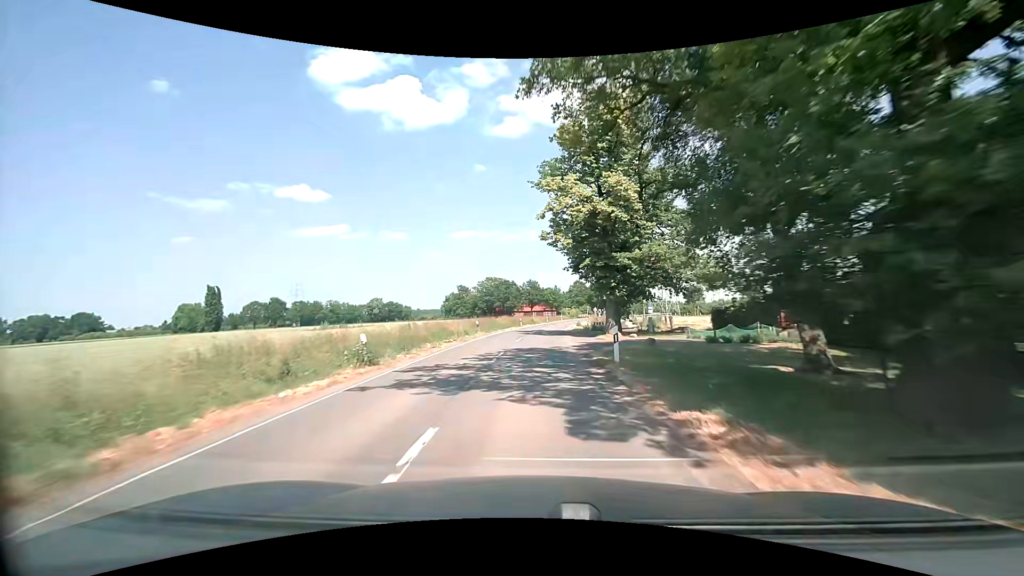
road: secondary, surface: asphalt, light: Day
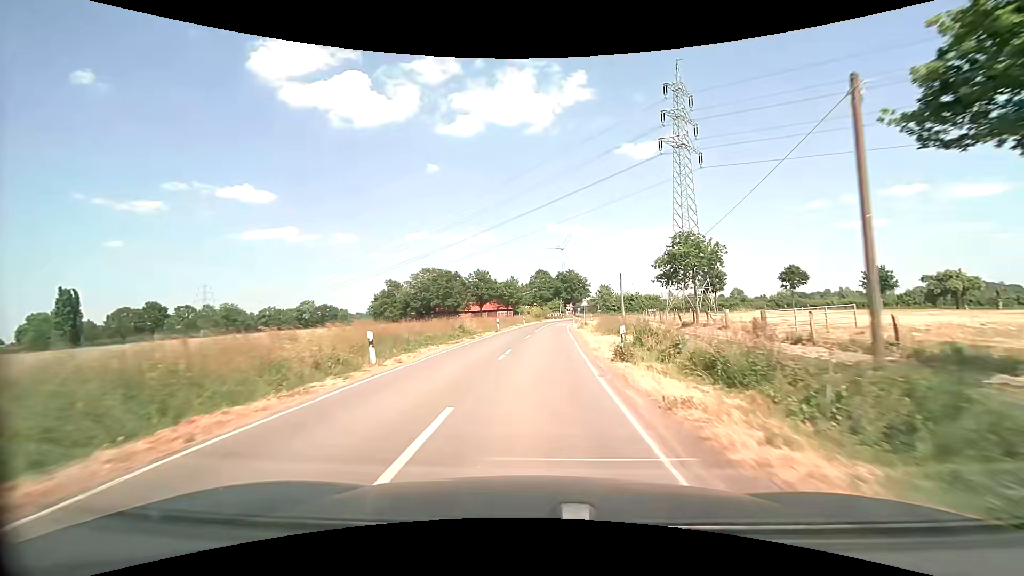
(+1.5, +48.1) m; +5°
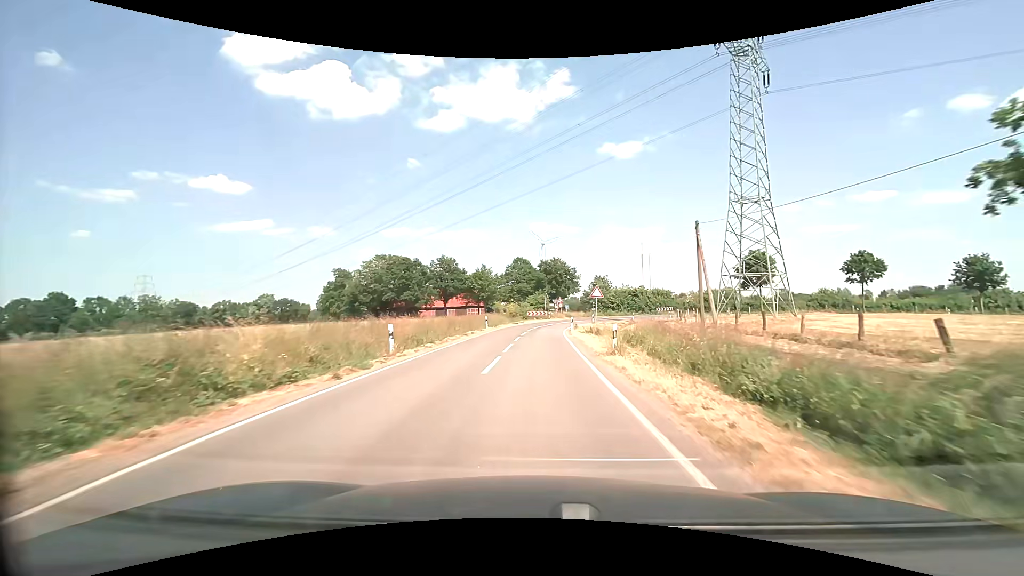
(+0.5, +27.8) m; +2°
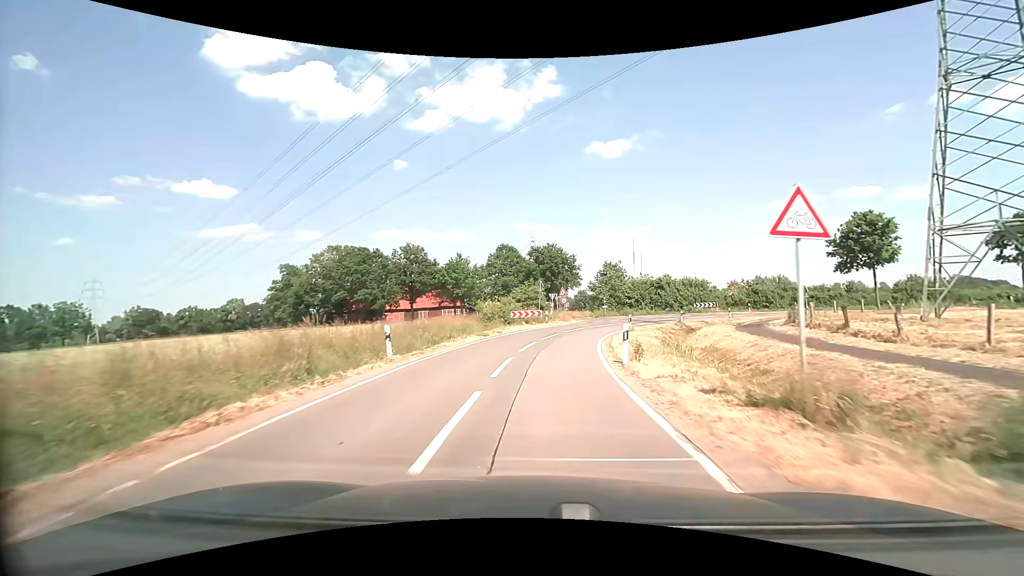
(+0.2, +24.7) m; +1°
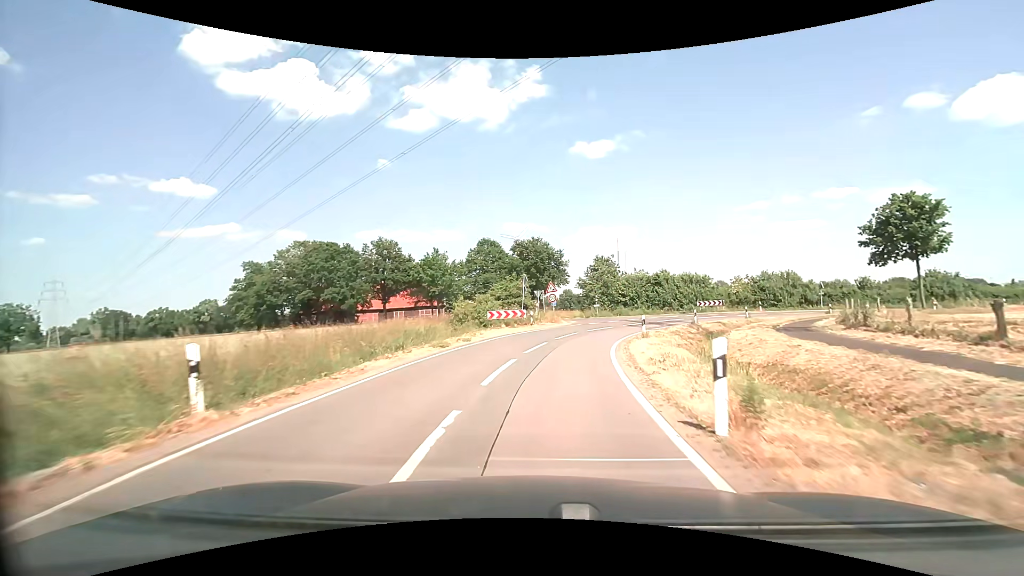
(+0.1, +7.6) m; +2°
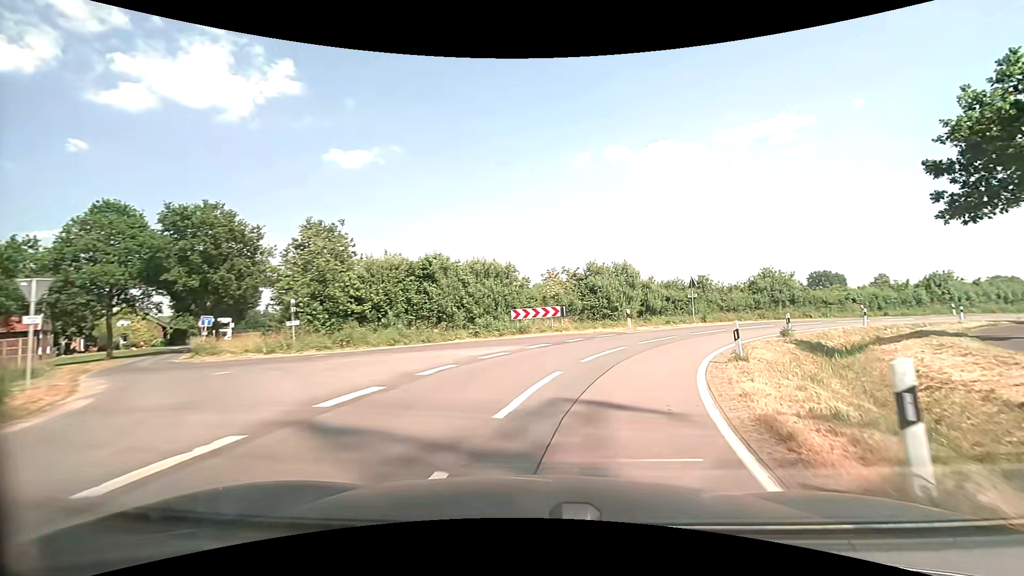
(+5.4, +31.9) m; +27°
(+1, +10) (+5, +19) (+11, +27) (+18, +34) (+26, +39) (+35, +44) (+44, +49) (+53, +53) (+62, +58) (+71, +62) m
